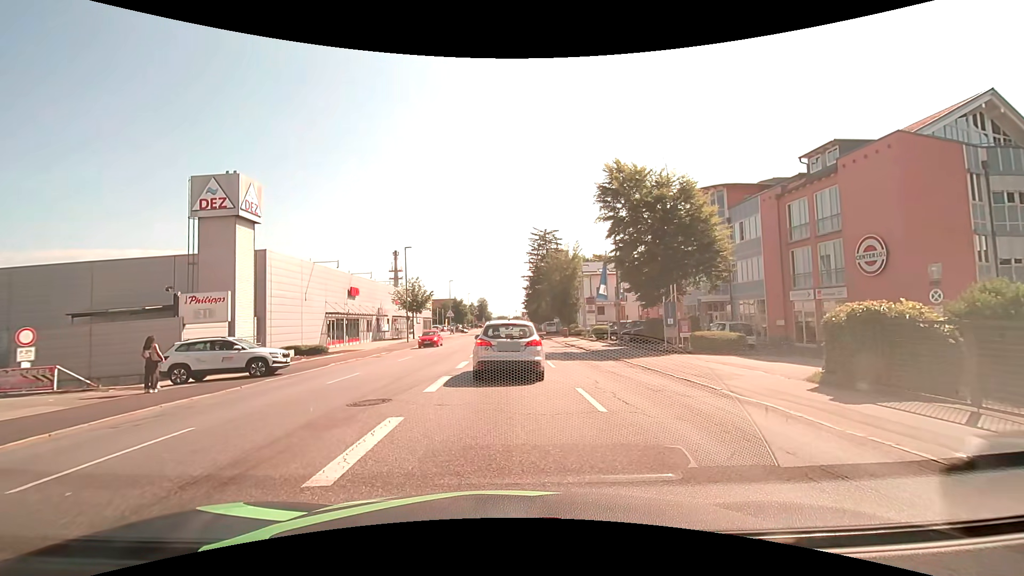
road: tertiary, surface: asphalt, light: Day
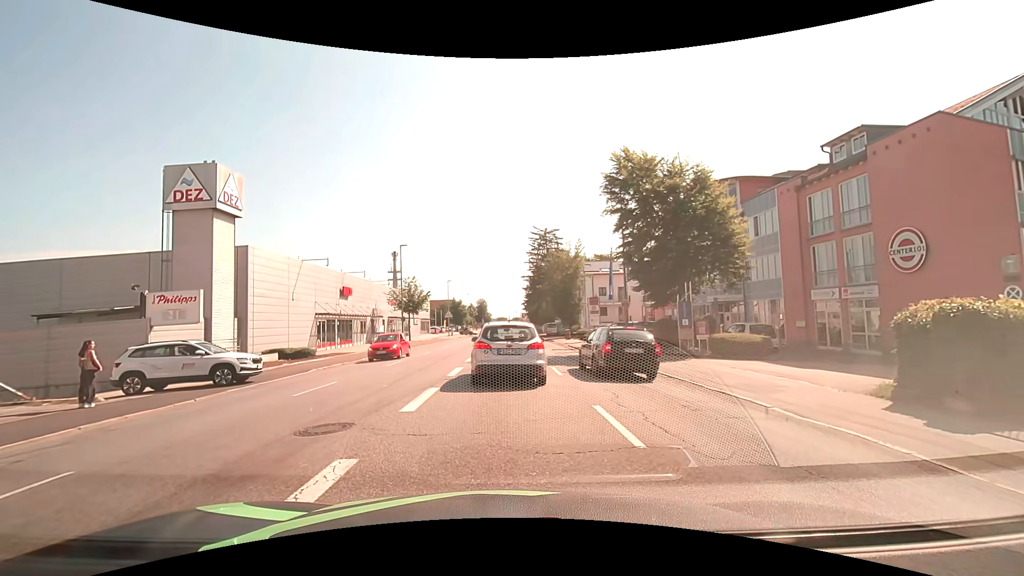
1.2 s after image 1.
(0.0, +2.2) m; -1°
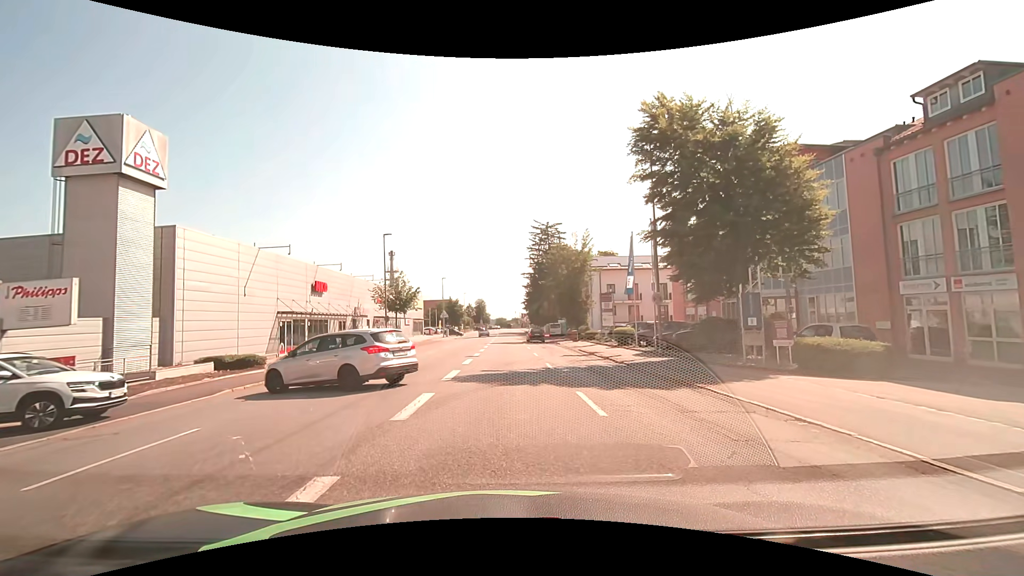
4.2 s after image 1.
(0.0, +6.7) m; 0°
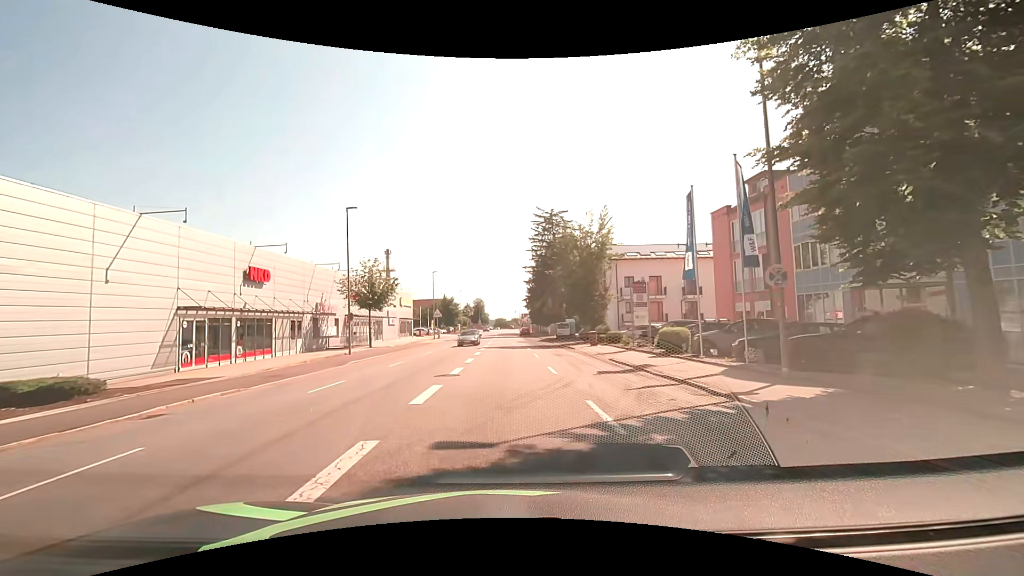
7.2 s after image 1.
(0.0, +10.6) m; 0°
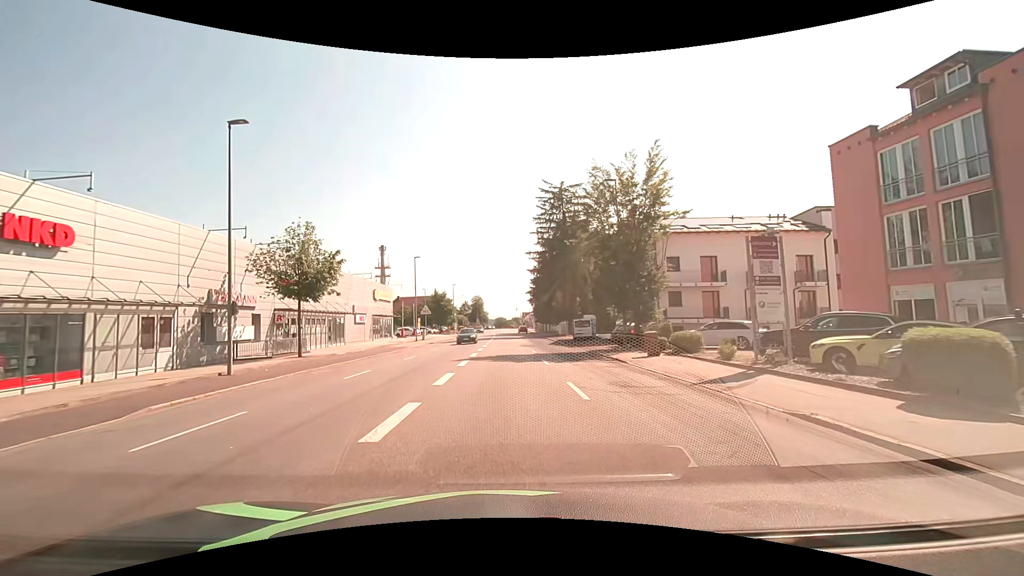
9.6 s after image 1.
(-0.1, +15.5) m; 0°
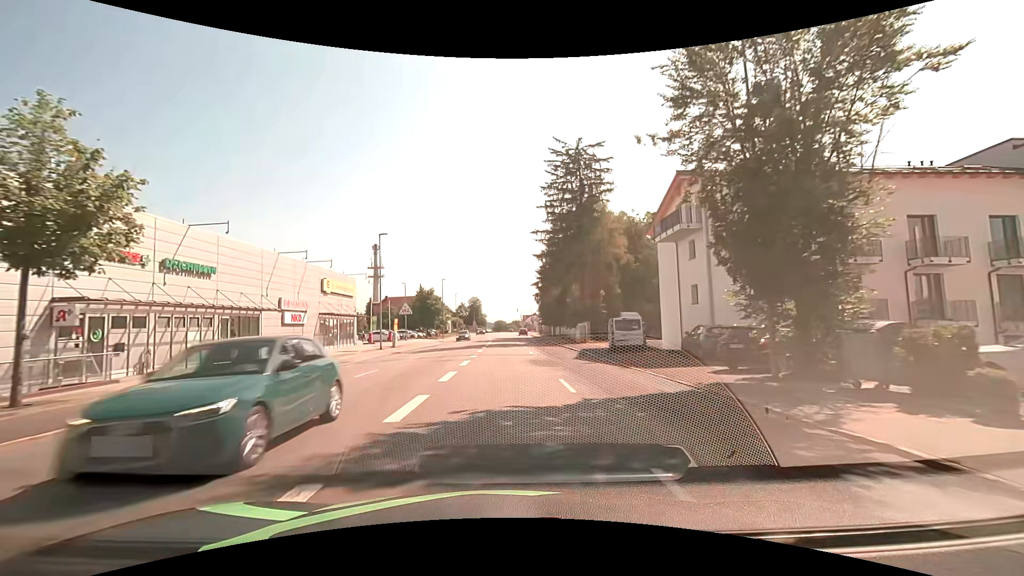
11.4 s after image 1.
(-0.1, +17.0) m; 0°
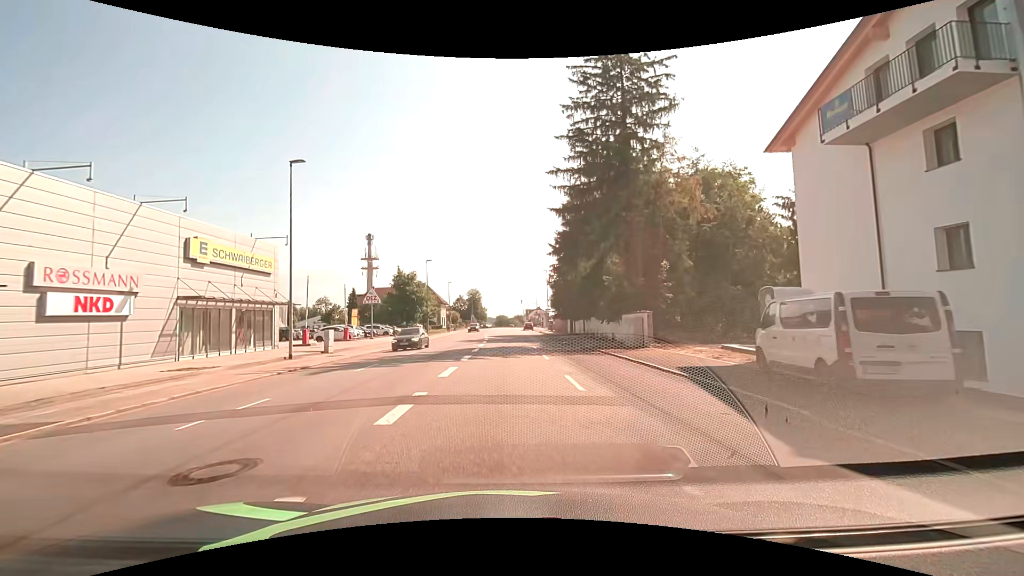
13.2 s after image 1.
(-0.1, +18.5) m; -1°
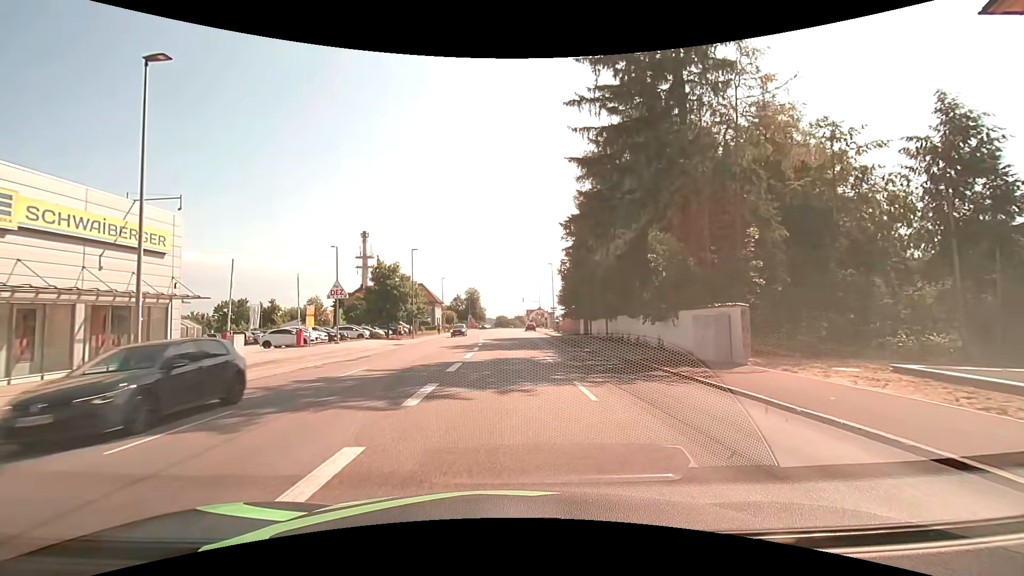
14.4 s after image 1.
(+0.1, +10.2) m; +1°
